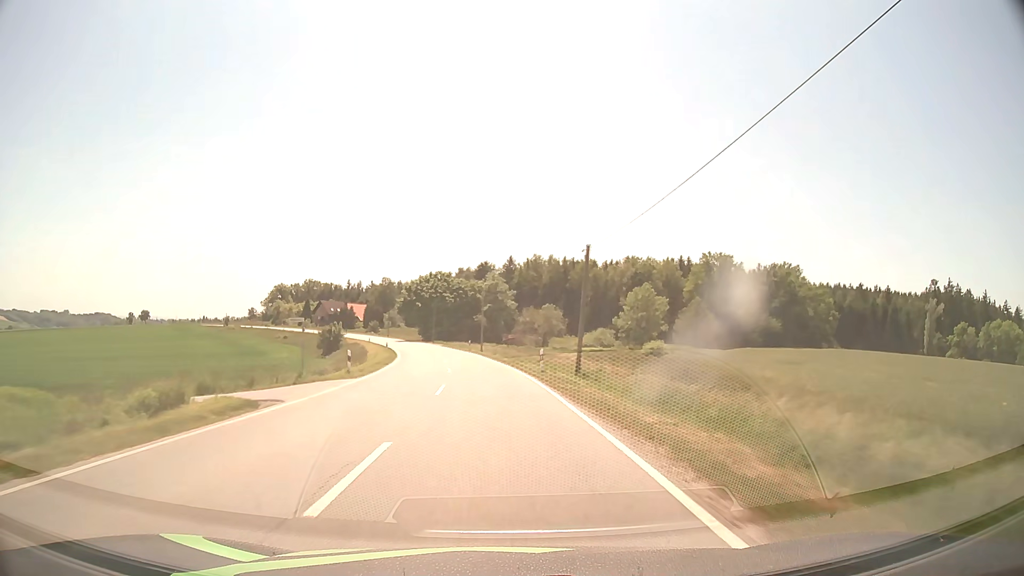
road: secondary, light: Day
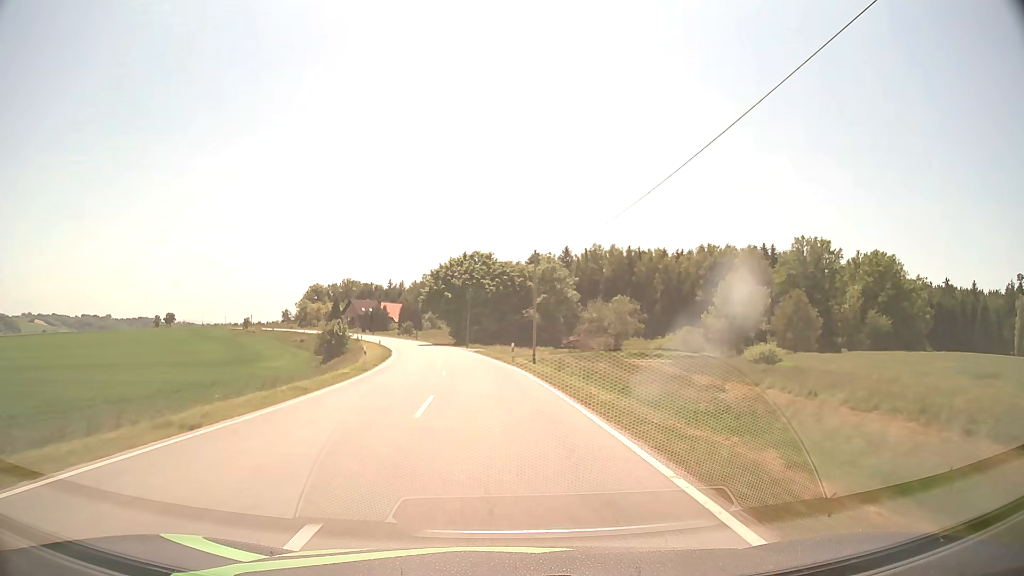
(-1.0, +28.4) m; -4°
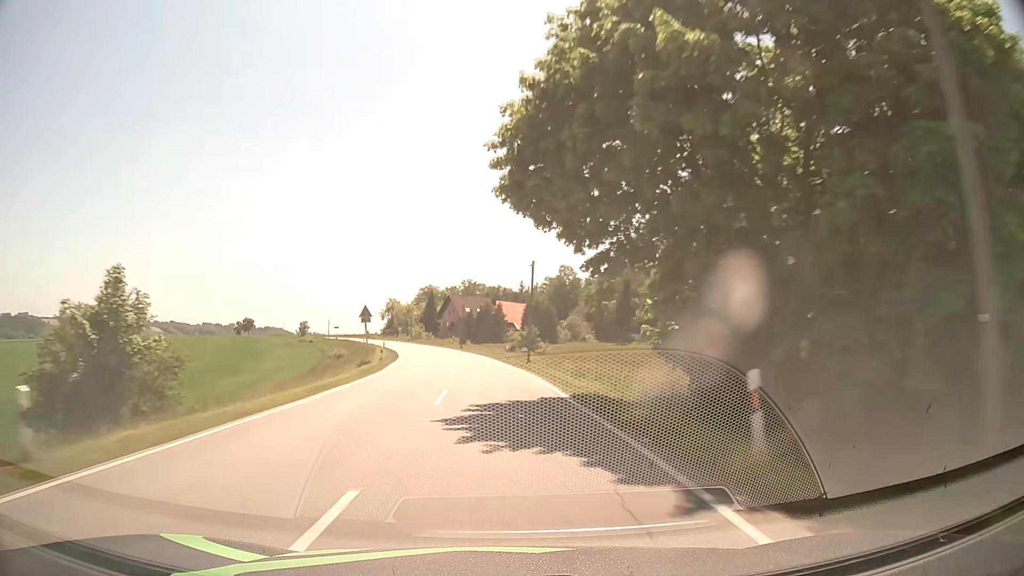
(-7.6, +70.2) m; -12°
(0, +10) (-1, +20) (-1, +30) (-2, +40) (-3, +50) (-5, +60) (-7, +70) (-9, +79) (-11, +89) (-14, +99) m
